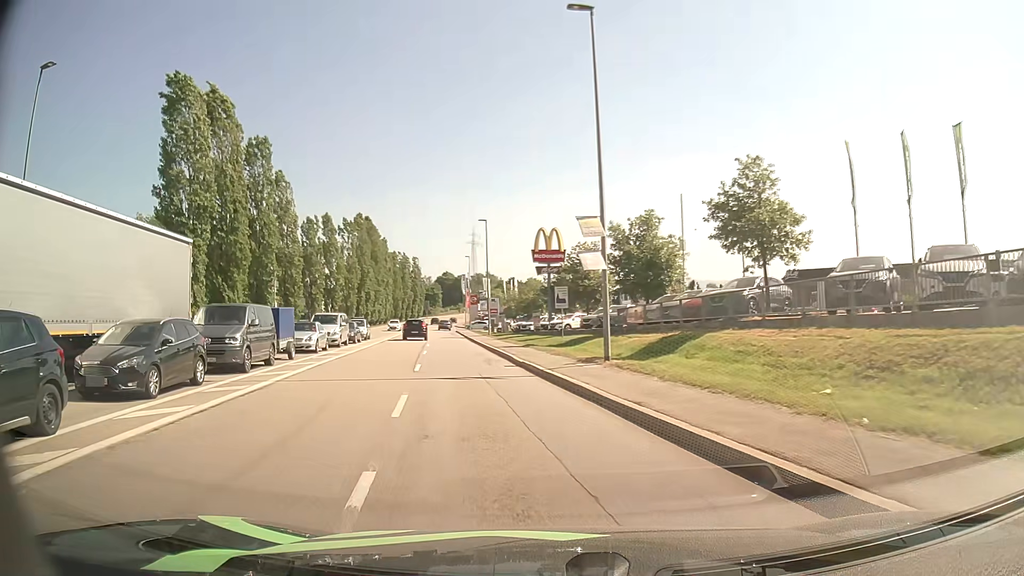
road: tertiary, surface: asphalt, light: Day
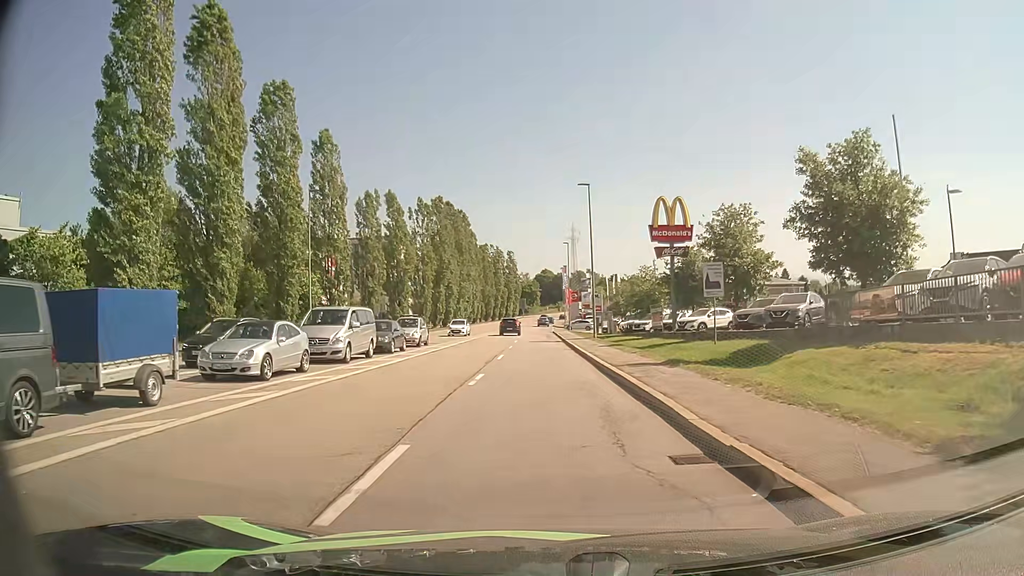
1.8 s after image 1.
(-1.4, +15.1) m; -8°
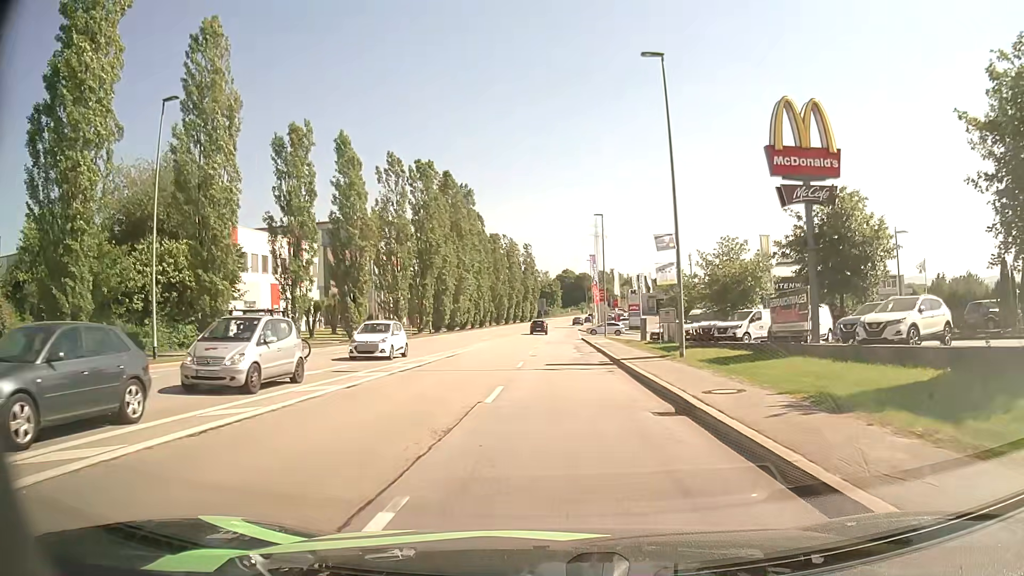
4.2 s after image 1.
(-0.6, +22.8) m; -2°
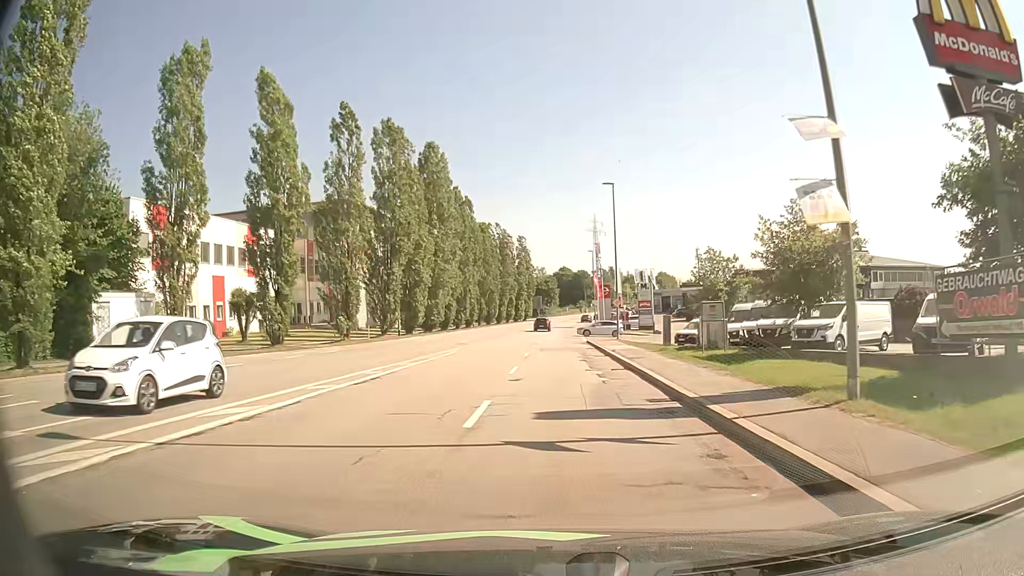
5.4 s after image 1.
(0.0, +12.7) m; 0°
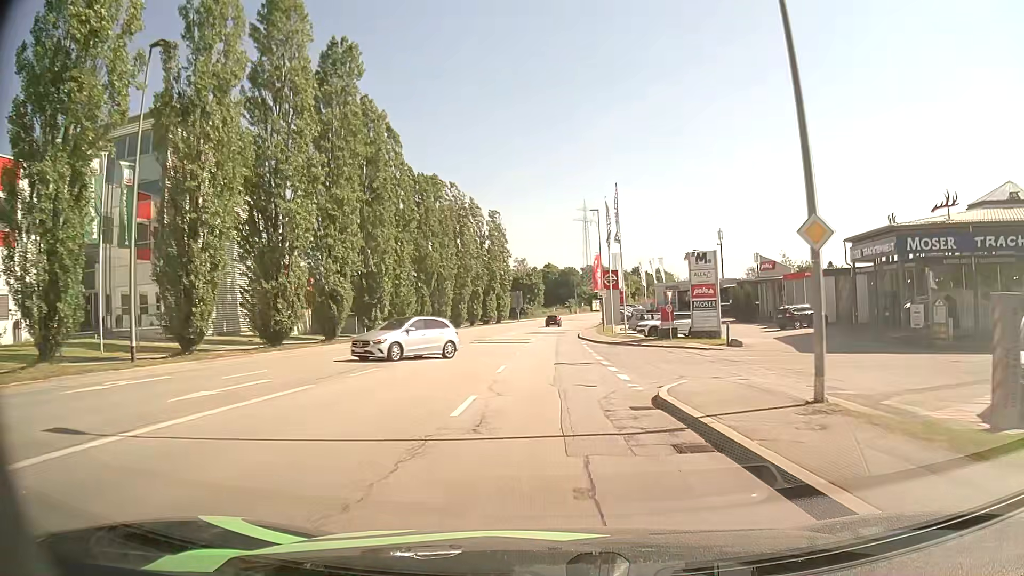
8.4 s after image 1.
(+0.4, +35.1) m; +1°
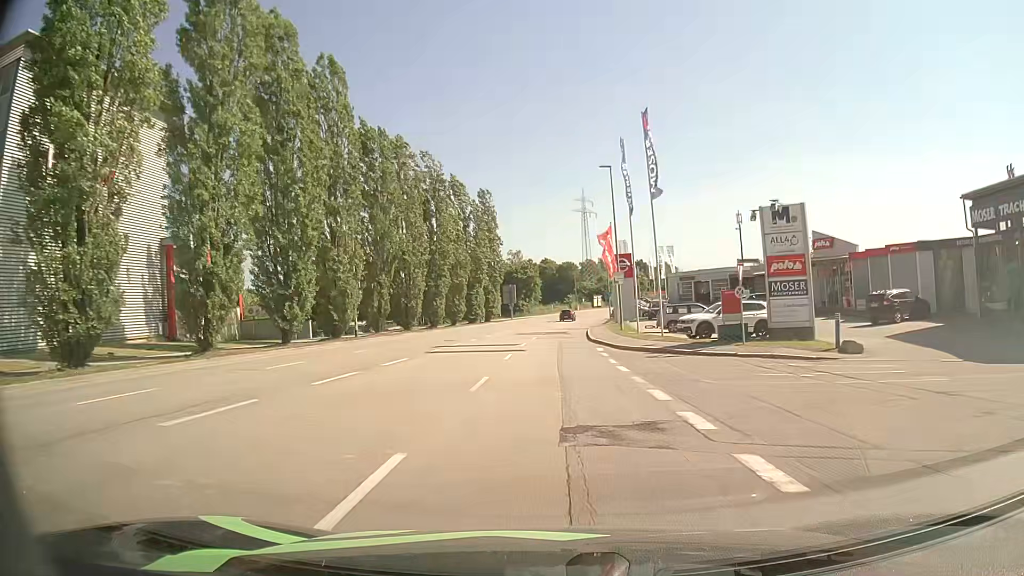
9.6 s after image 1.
(0.0, +15.1) m; 0°
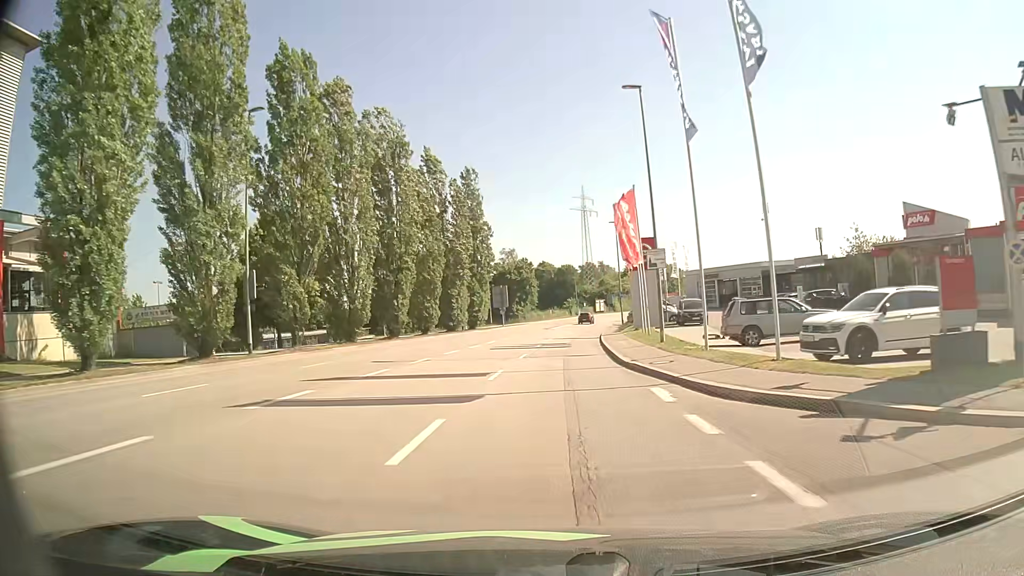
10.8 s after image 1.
(+0.1, +15.7) m; 0°
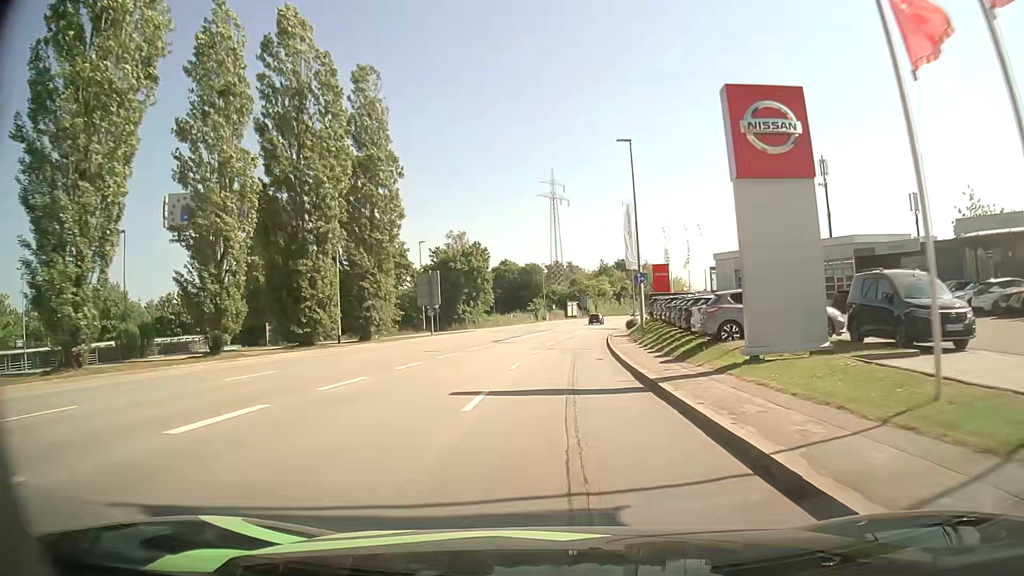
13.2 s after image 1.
(+0.8, +32.4) m; +3°
(0, +10) (+1, +20) (+1, +30) (+2, +40) (+3, +50) (+4, +60) (+5, +70) (+6, +80) (+8, +90) (+10, +99) m
